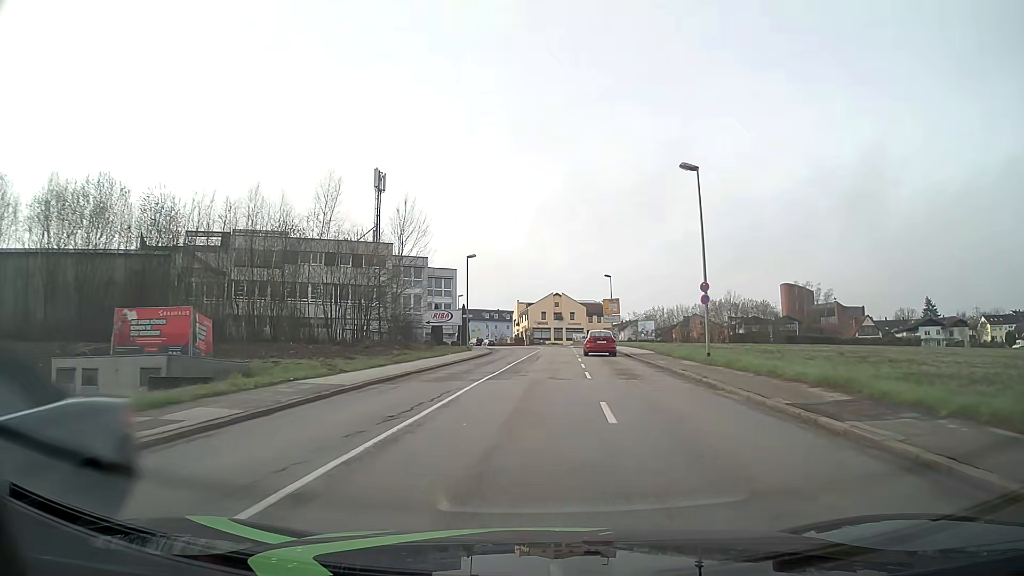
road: tertiary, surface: asphalt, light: Day
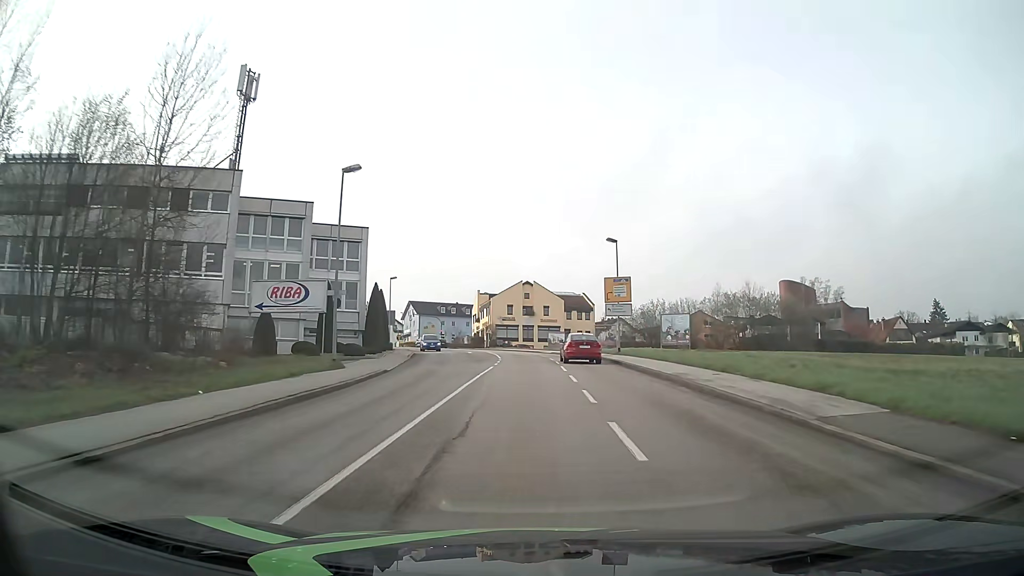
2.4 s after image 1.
(+0.9, +30.7) m; +3°
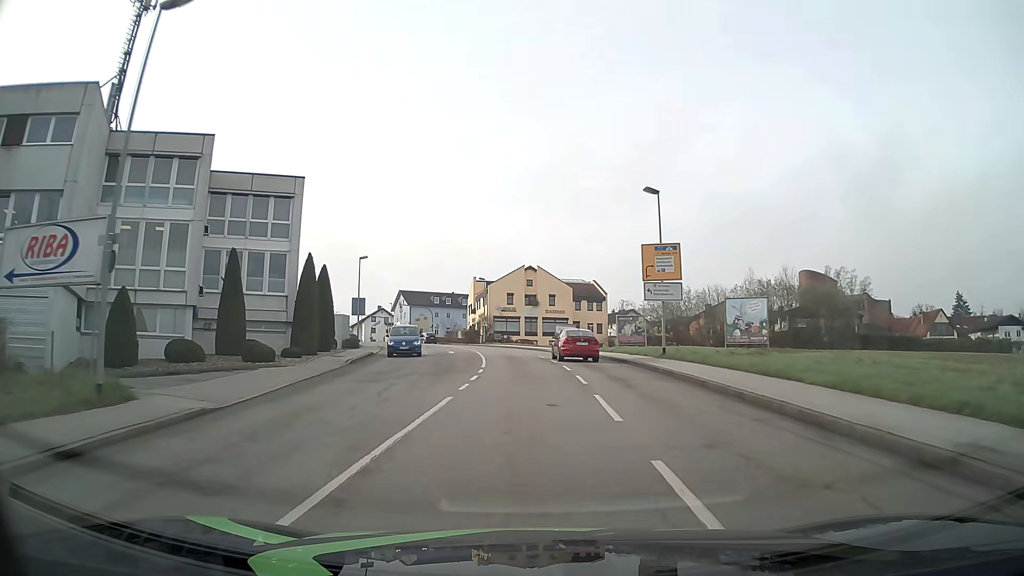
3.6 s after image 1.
(0.0, +15.4) m; 0°
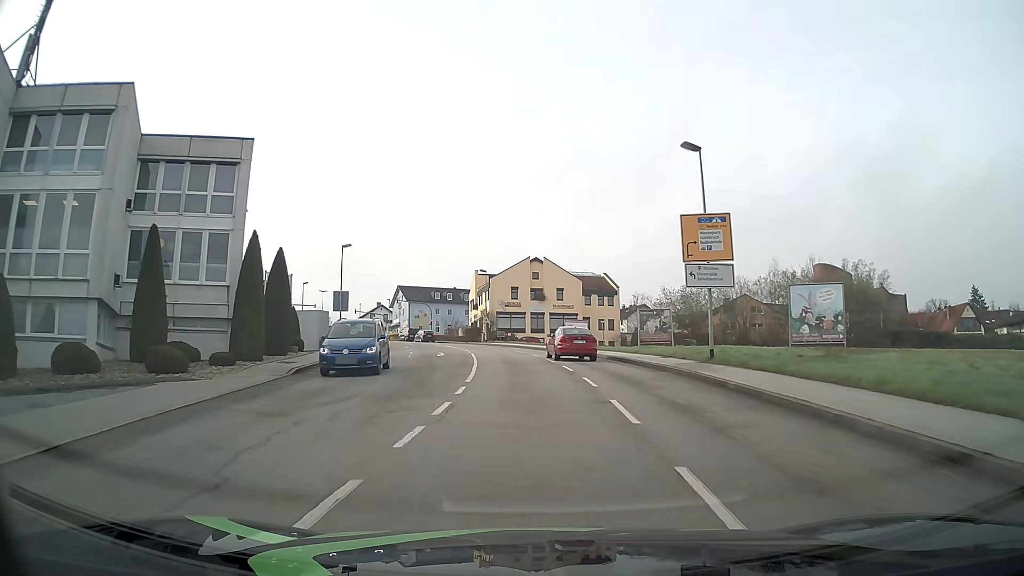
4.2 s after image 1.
(0.0, +7.7) m; 0°
(0, +10) (0, +20) (-1, +30) (-2, +40) (-4, +50) (-7, +59) (-10, +69) (-14, +78) (-18, +87) (-22, +96) m
